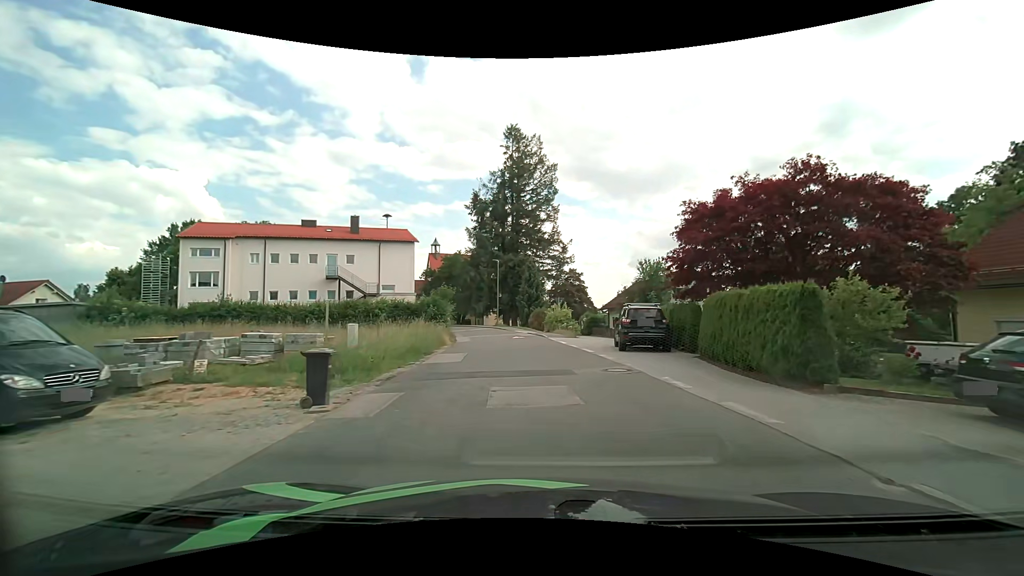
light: Day
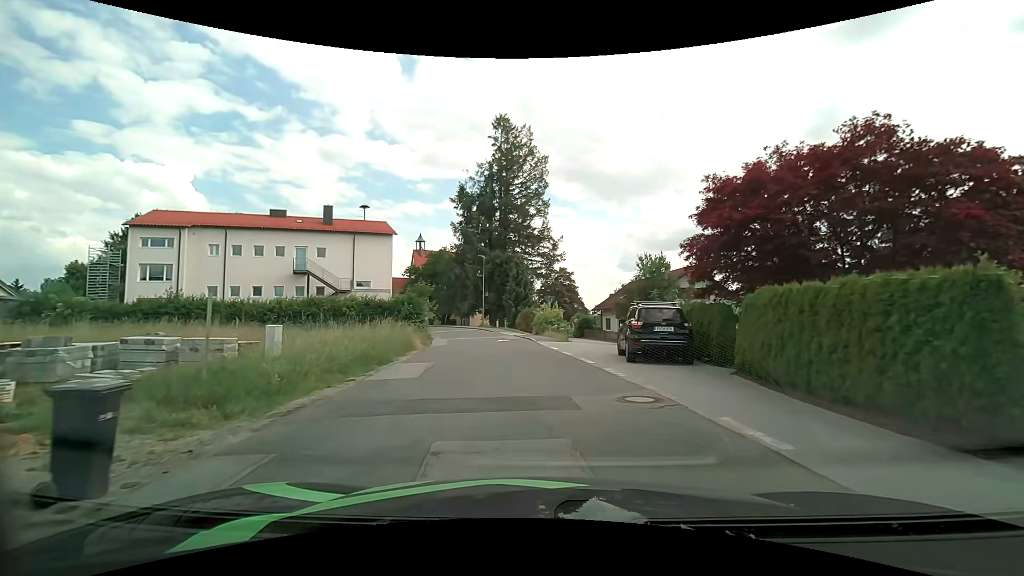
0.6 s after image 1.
(+0.1, +4.1) m; +2°
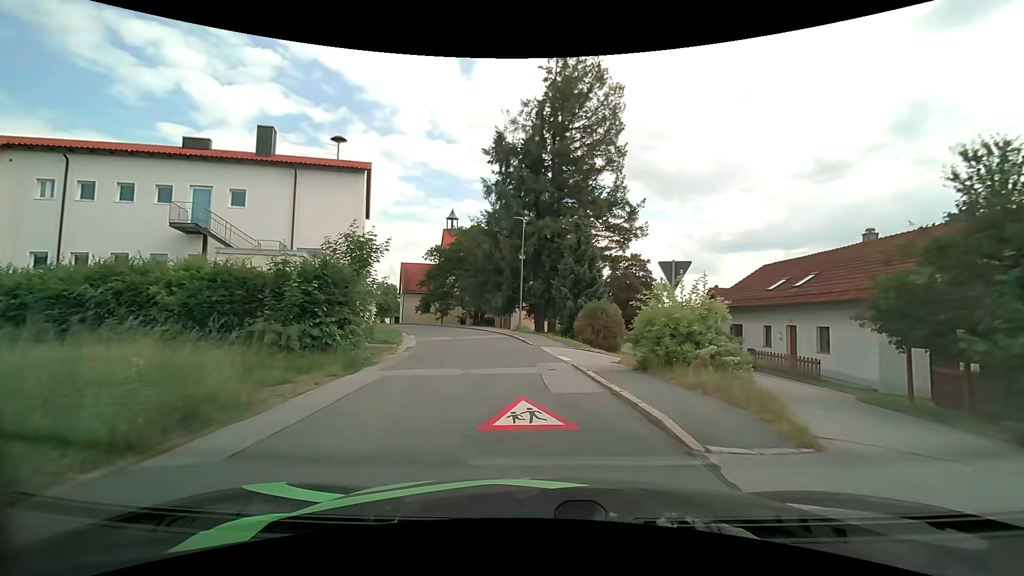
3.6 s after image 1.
(-0.9, +21.5) m; -6°
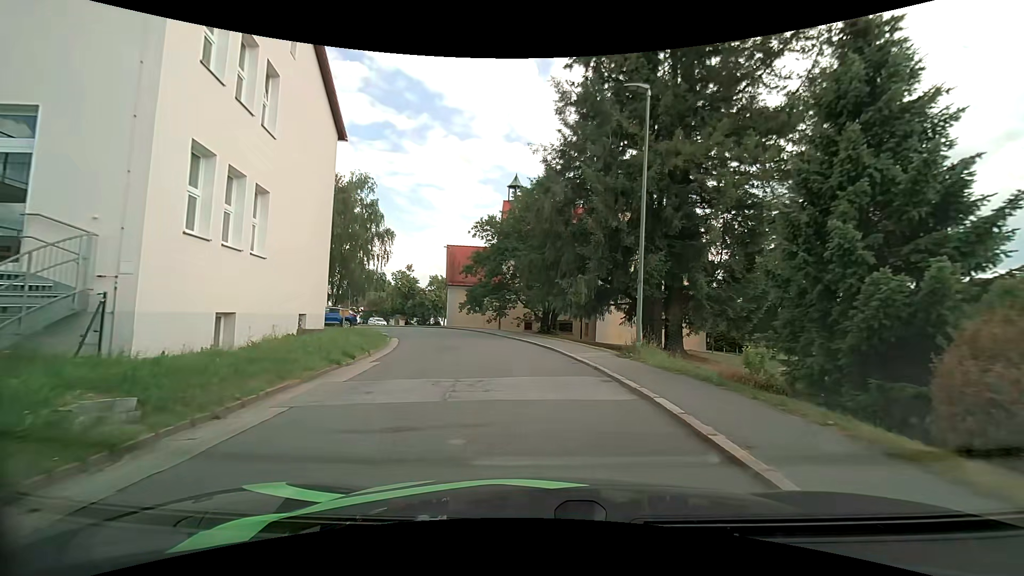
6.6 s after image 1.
(-1.6, +20.5) m; -9°
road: residential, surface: asphalt
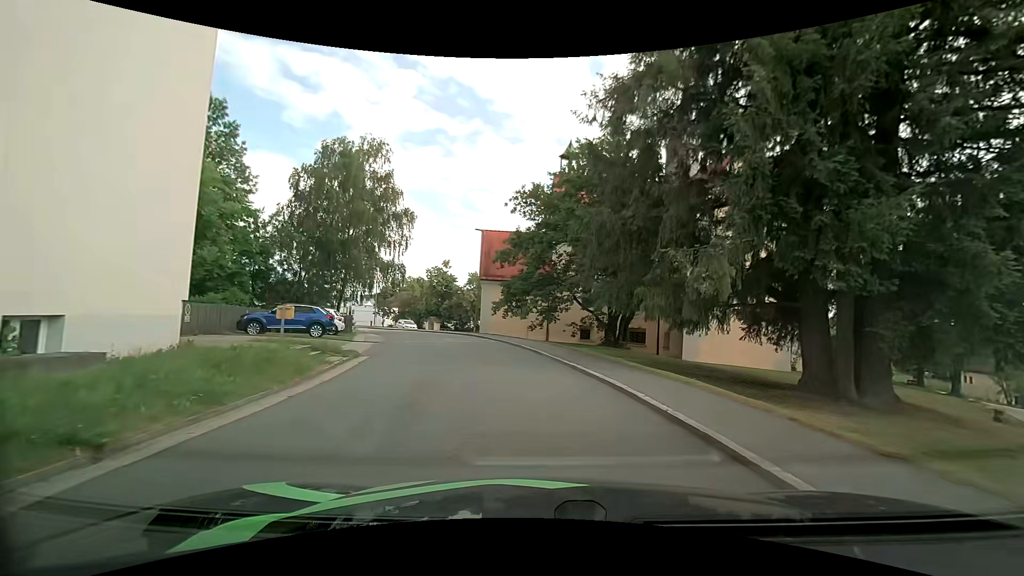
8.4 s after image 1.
(-0.6, +12.3) m; -6°
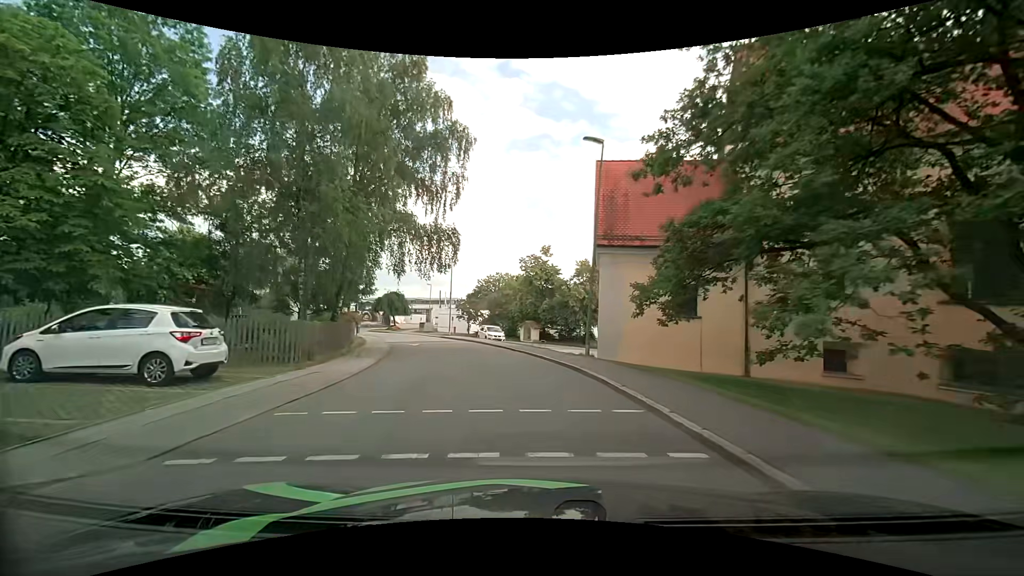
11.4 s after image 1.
(-1.9, +20.5) m; -12°
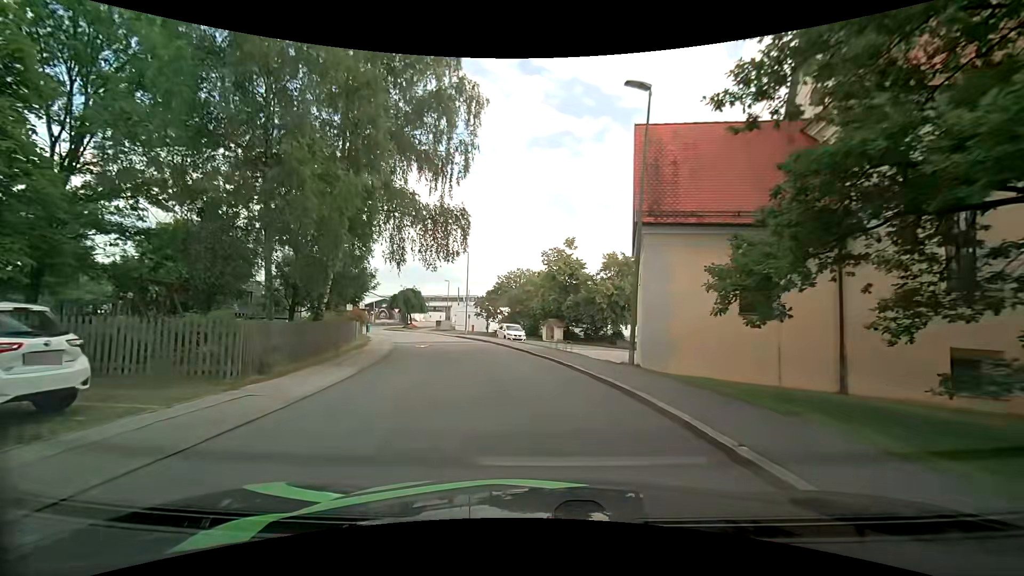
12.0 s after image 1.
(-0.1, +4.2) m; -3°
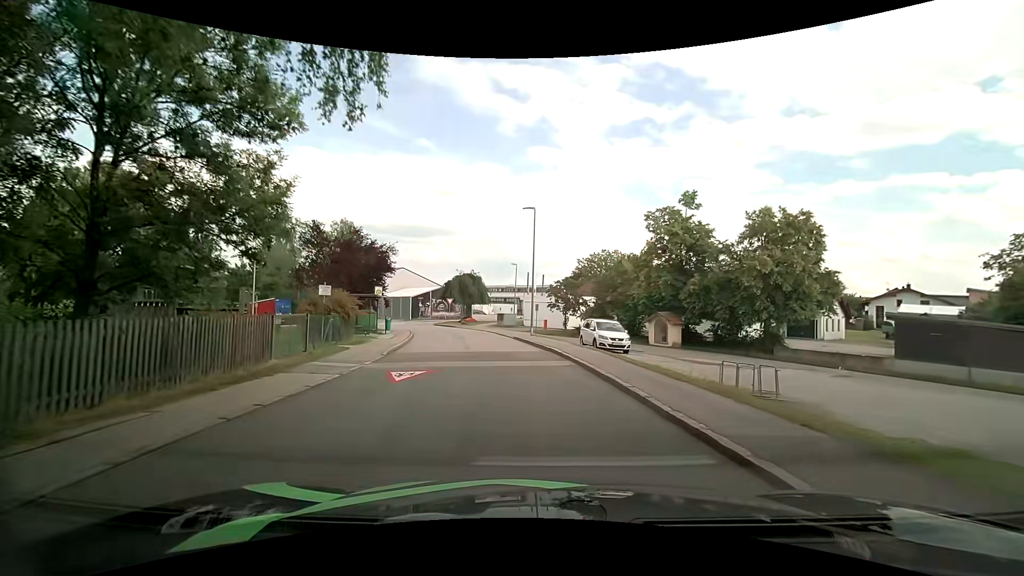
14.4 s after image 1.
(-1.4, +17.1) m; -10°
(0, +10) (-1, +20) (-3, +30) (-5, +40) (-9, +49) (-13, +58) (-13, +67) (-7, +75) (0, +83) (+7, +90) m
